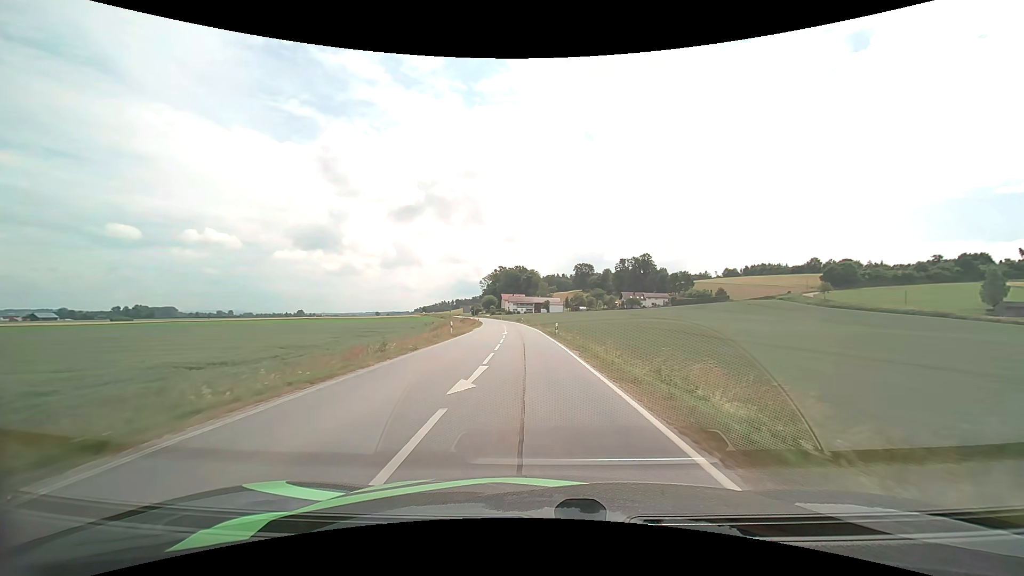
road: secondary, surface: asphalt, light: Day
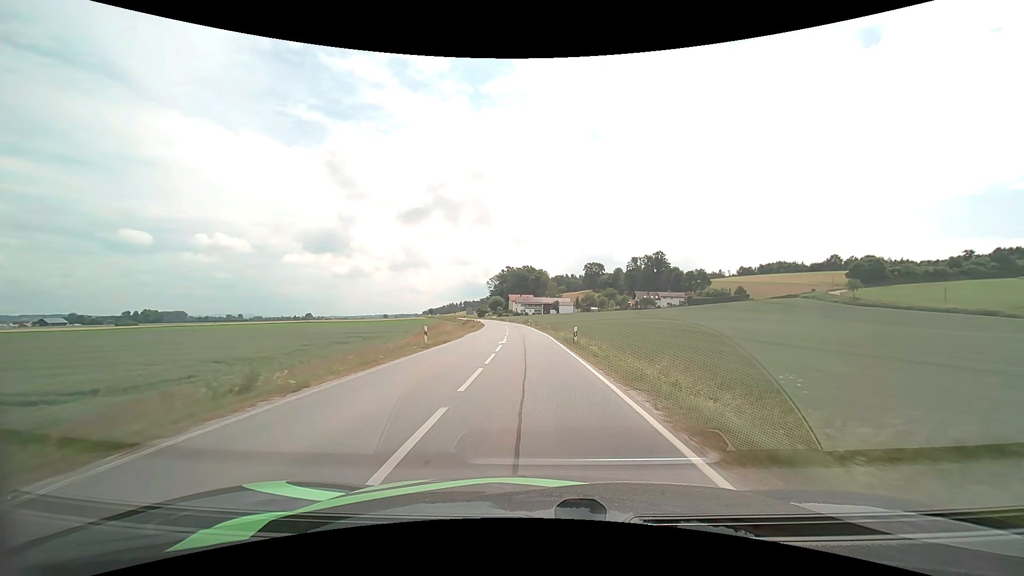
(-0.1, +10.7) m; -1°
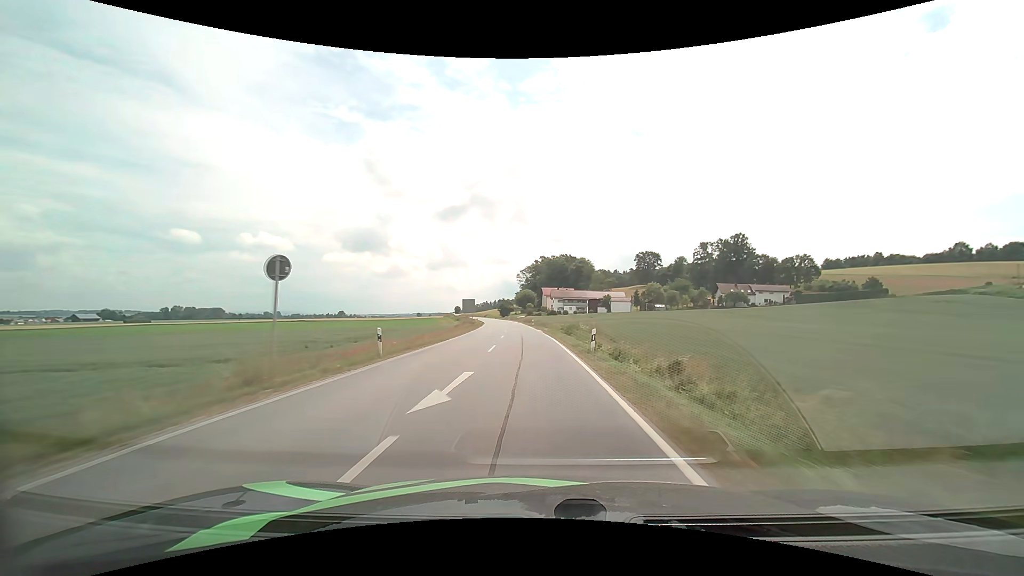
(-2.0, +58.2) m; -4°
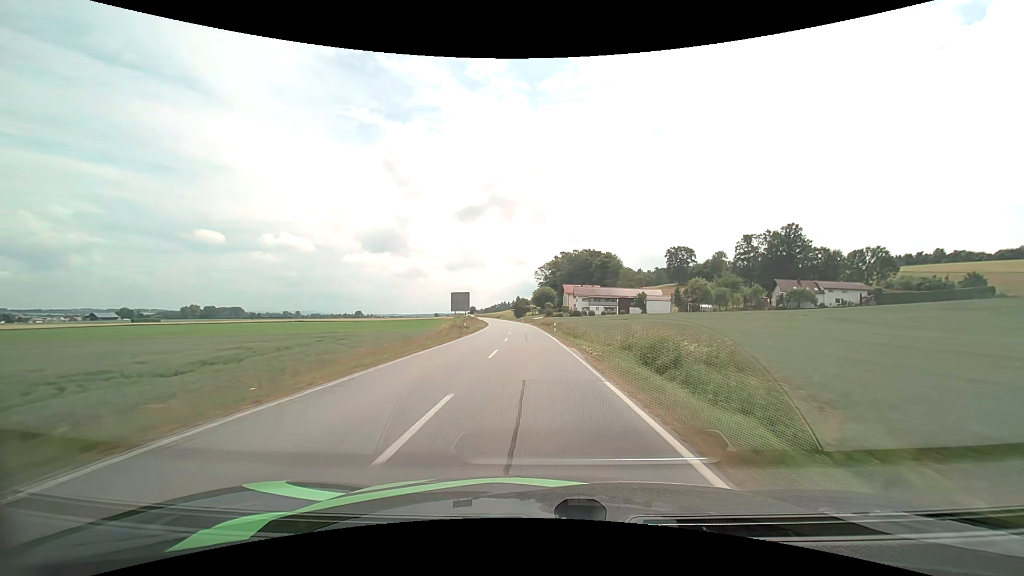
(-0.5, +24.8) m; -2°
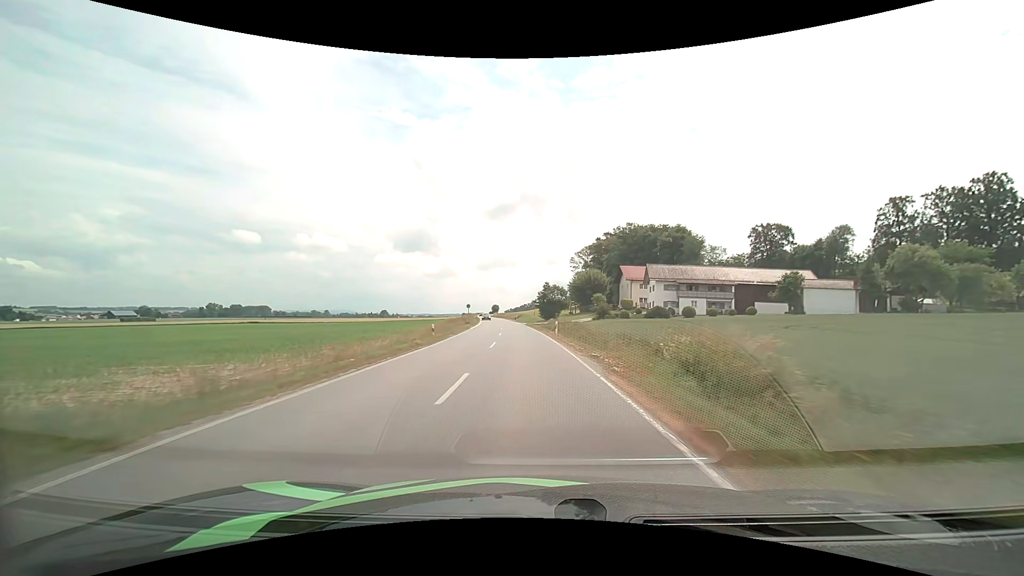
(-2.1, +63.6) m; -4°
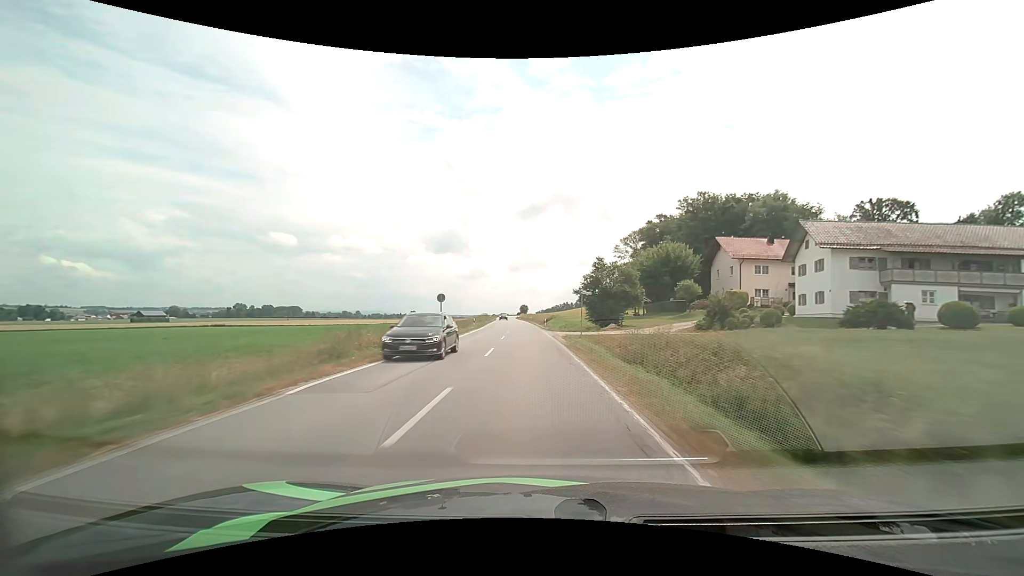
(-1.3, +39.0) m; -4°
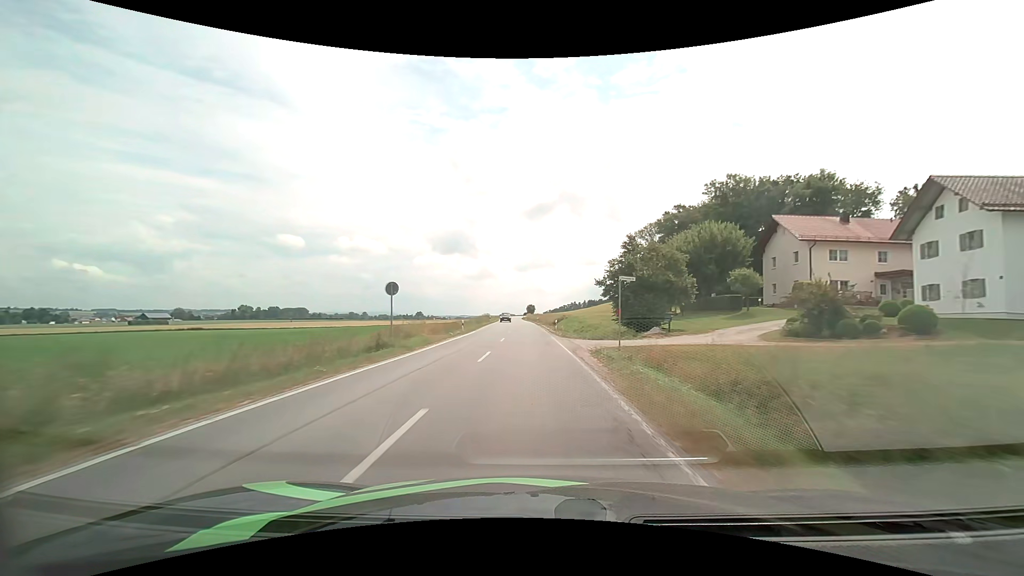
(-0.1, +13.2) m; -1°
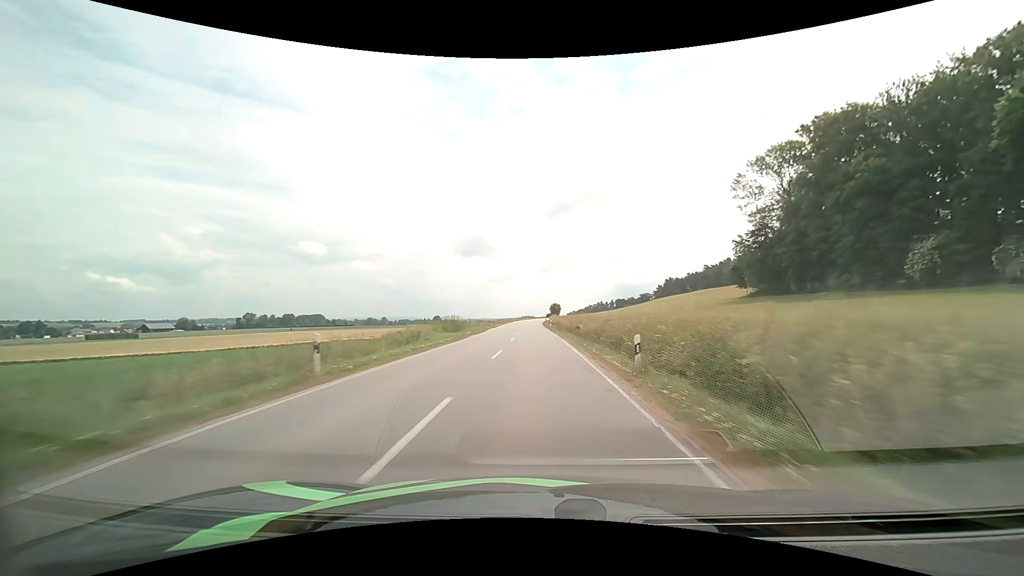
(-1.9, +67.5) m; -3°
(0, +10) (0, +20) (0, +30) (0, +40) (0, +50) (-1, +60) (-1, +70) (-1, +80) (-1, +90) (-1, +100) m
